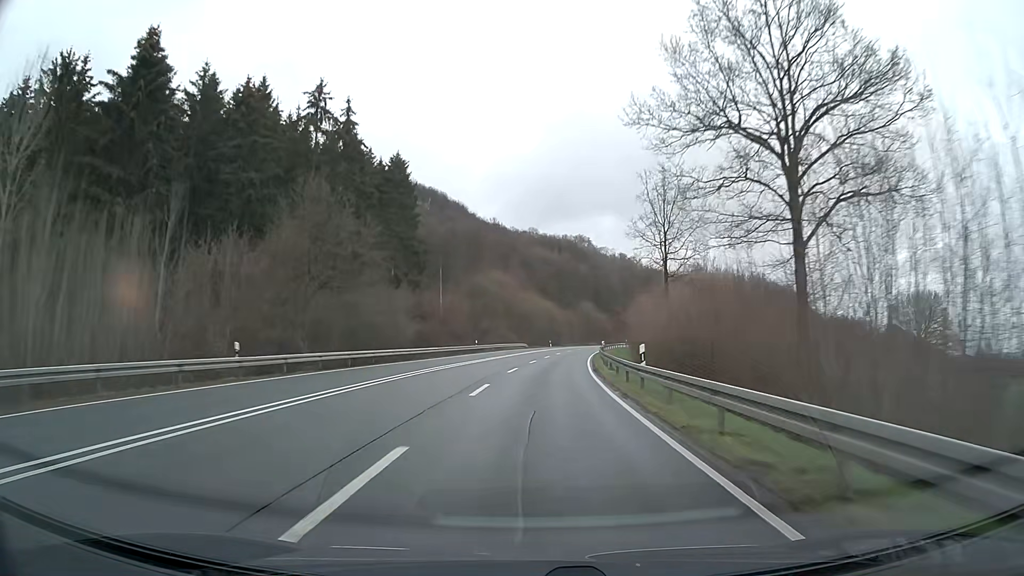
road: primary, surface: asphalt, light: Day
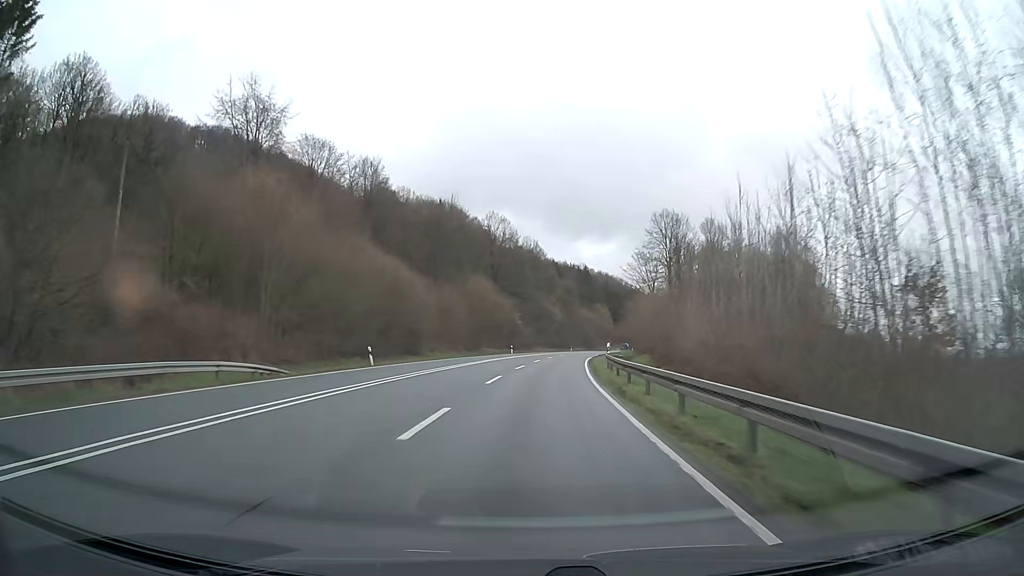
(+6.3, +78.6) m; +9°
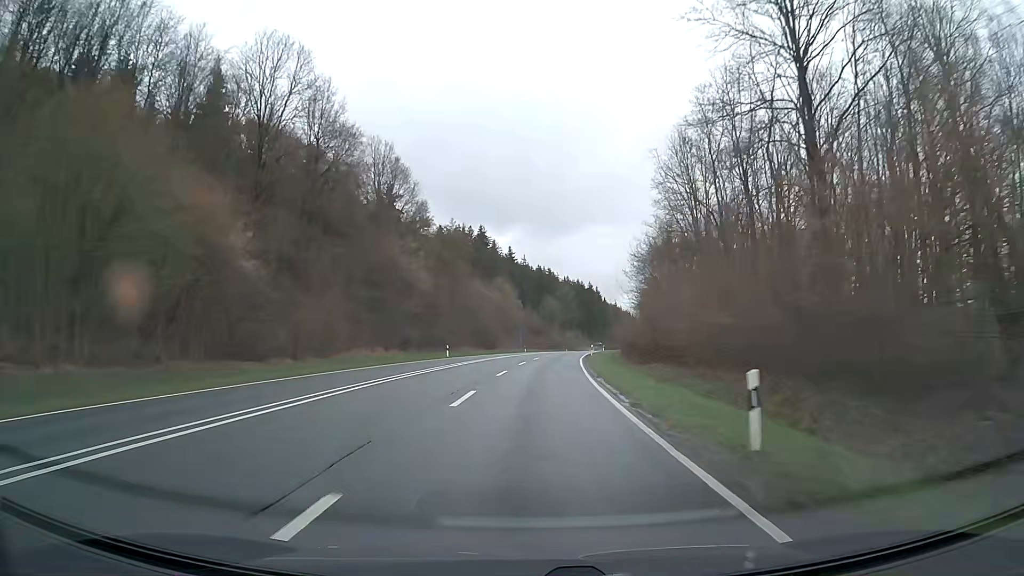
(+6.4, +78.7) m; +9°
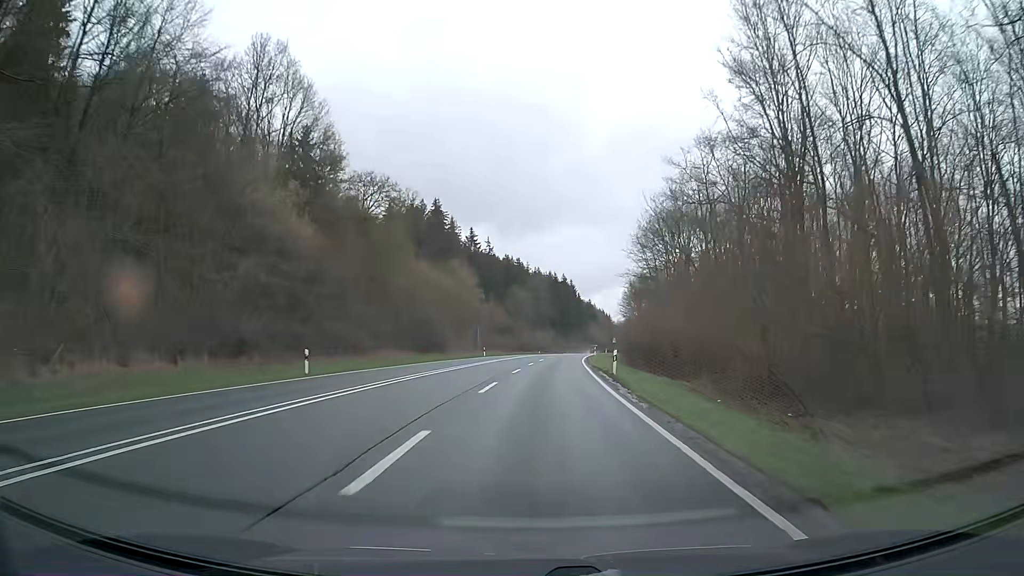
(+0.7, +31.8) m; +2°
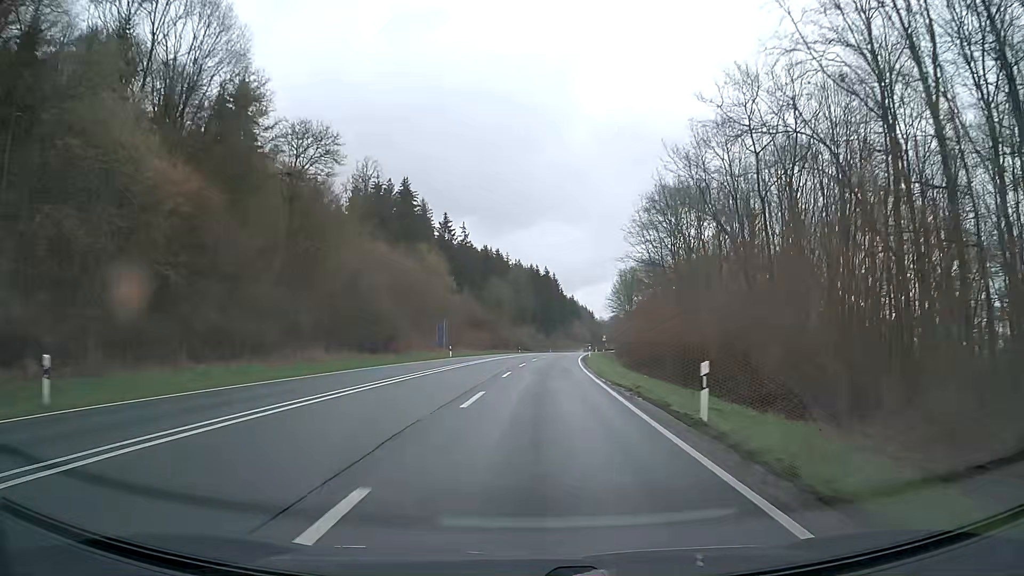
(+0.3, +15.9) m; +2°
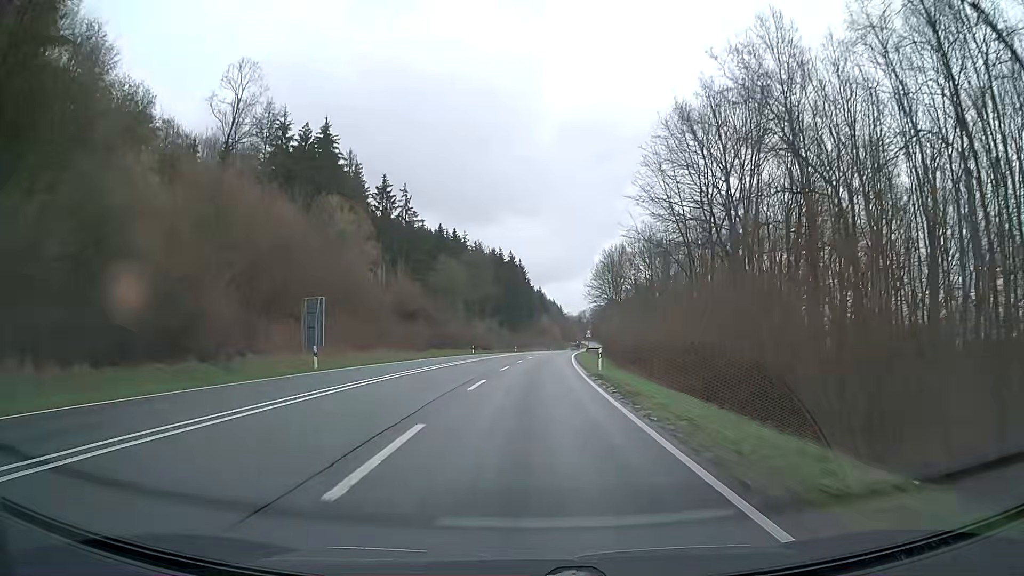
(+0.9, +31.8) m; +3°
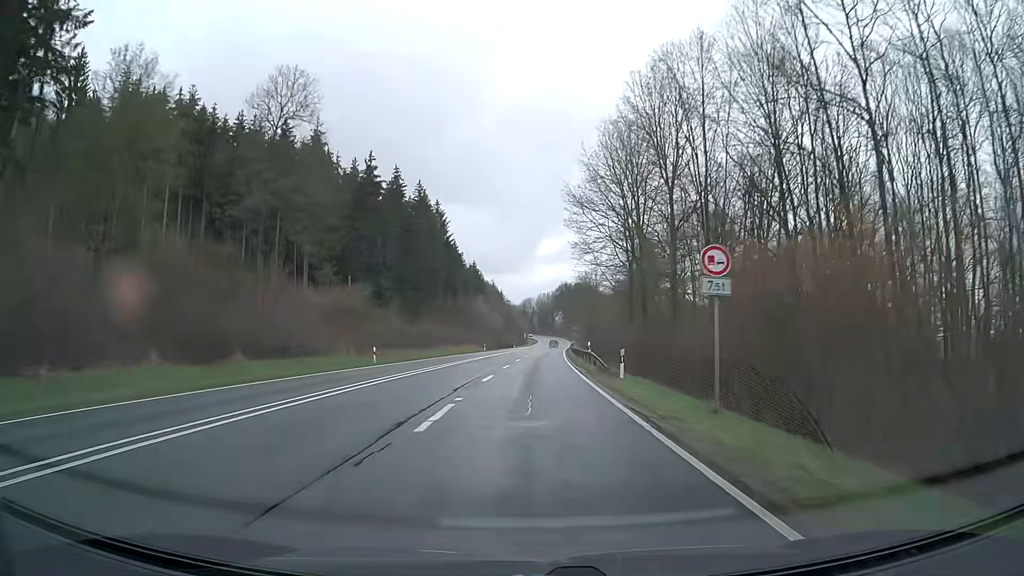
(+3.3, +79.6) m; +5°
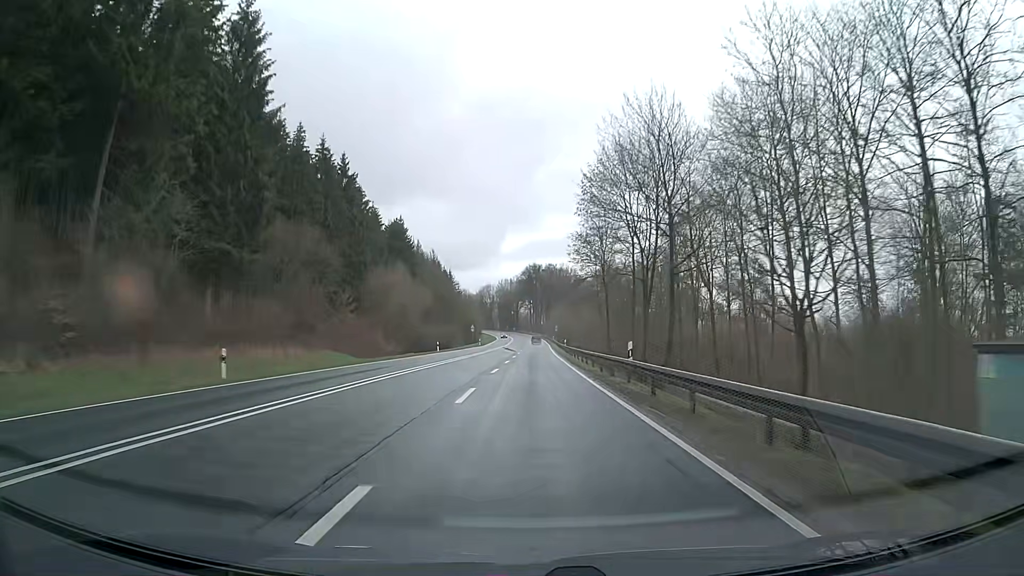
(+2.4, +79.6) m; +3°
(0, +10) (0, +20) (0, +30) (0, +40) (0, +50) (+1, +60) (+1, +70) (+1, +80) (+1, +90) (+1, +100) m
